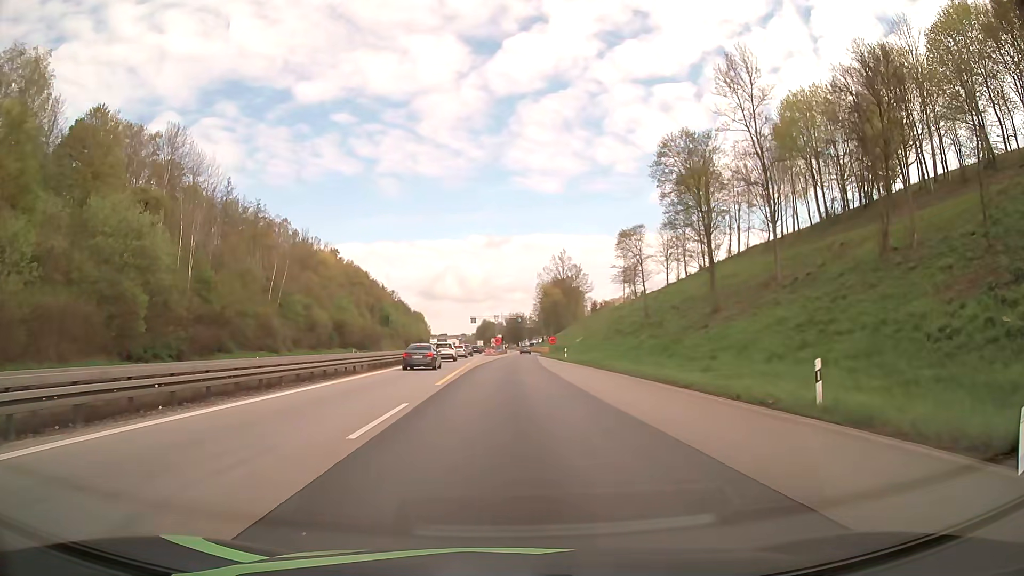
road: motorway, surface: asphalt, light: Day
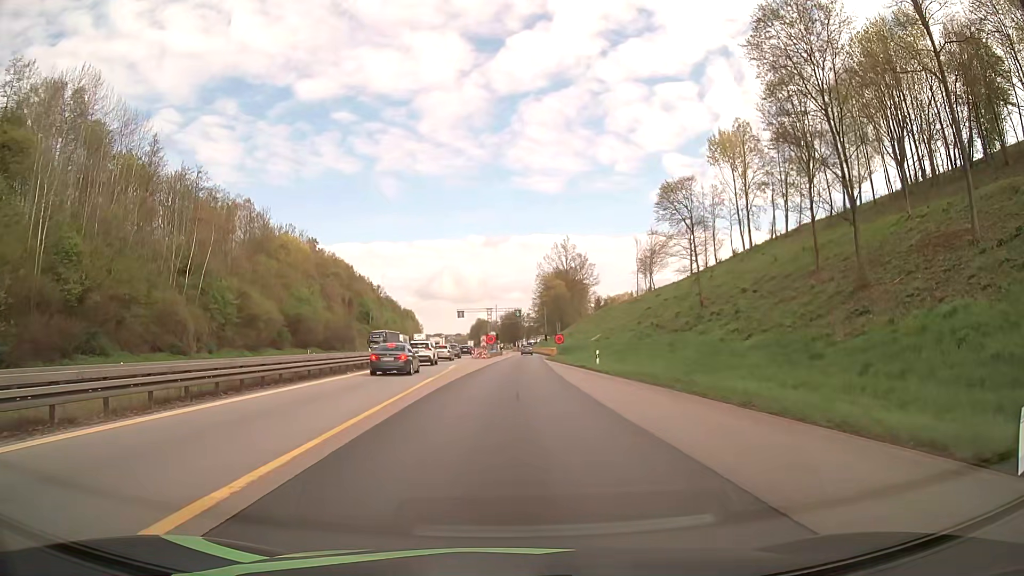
(0.0, +24.4) m; +1°
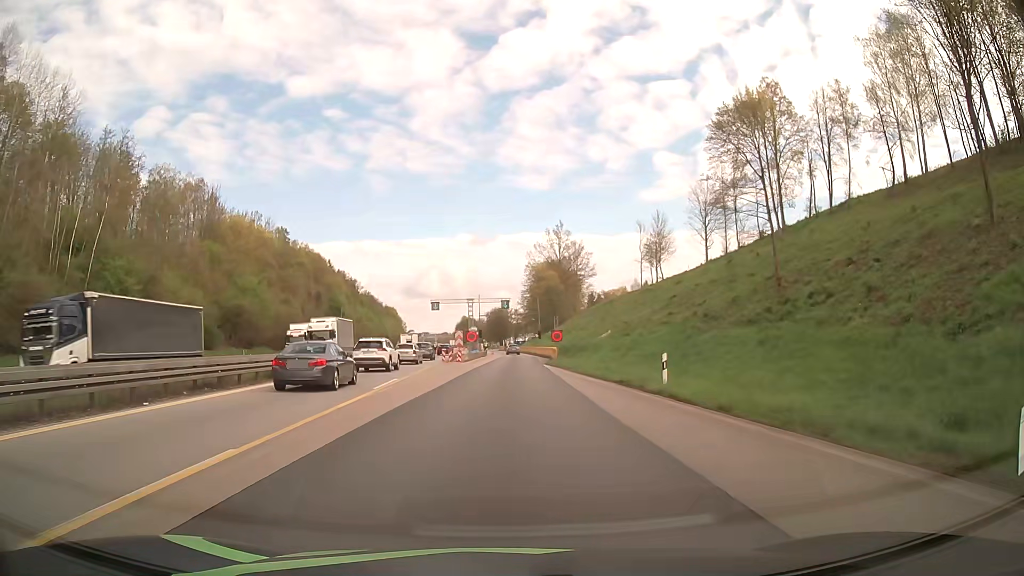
(+0.1, +19.2) m; +1°
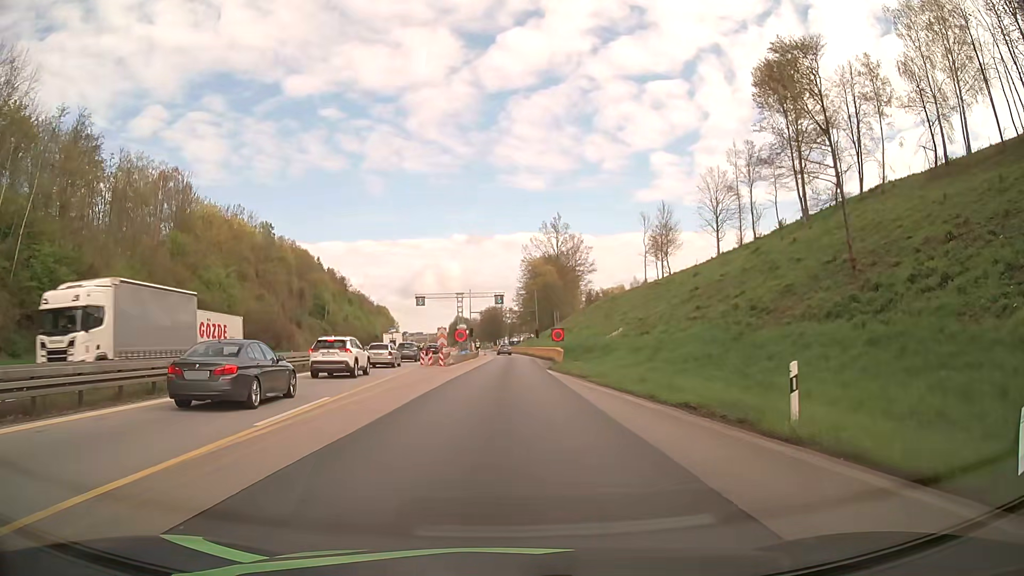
(0.0, +9.6) m; 0°
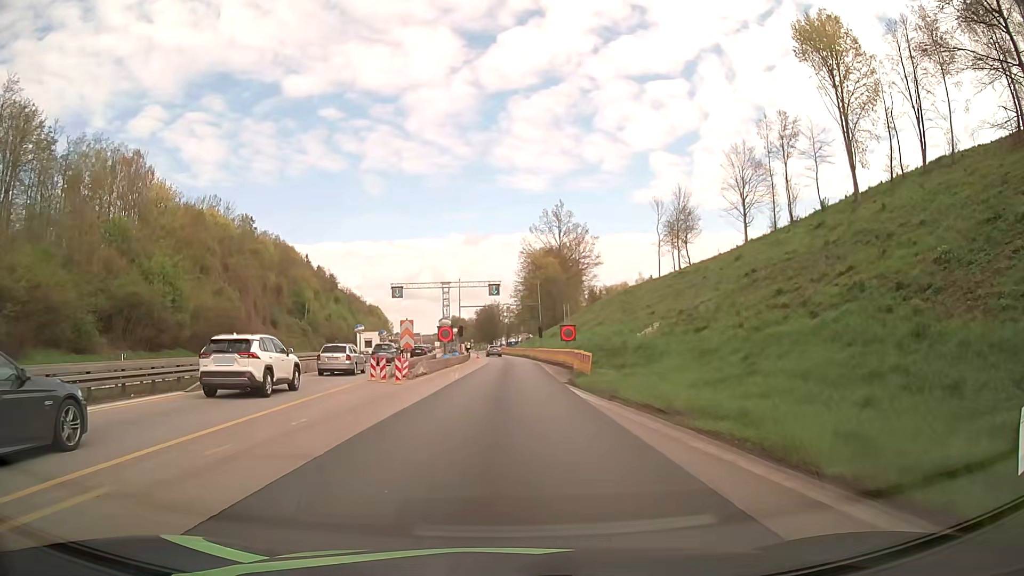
(+0.1, +14.3) m; 0°
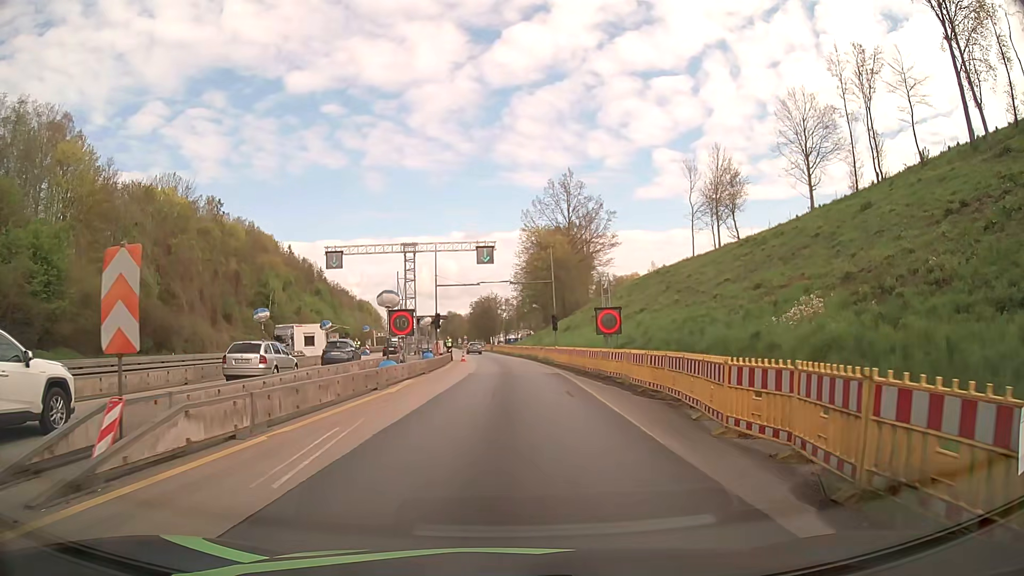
(+0.1, +22.2) m; 0°
(0, +10) (0, +20) (0, +30) (0, +40) (-1, +50) (-1, +60) (-3, +70) (-4, +80) (-5, +90) (-6, +100) m
